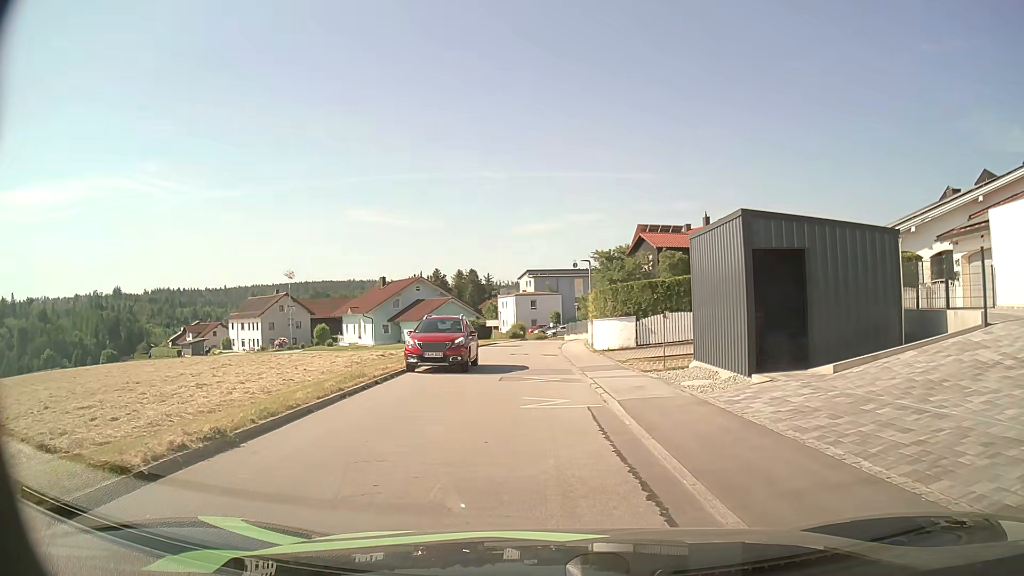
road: residential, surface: asphalt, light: Day
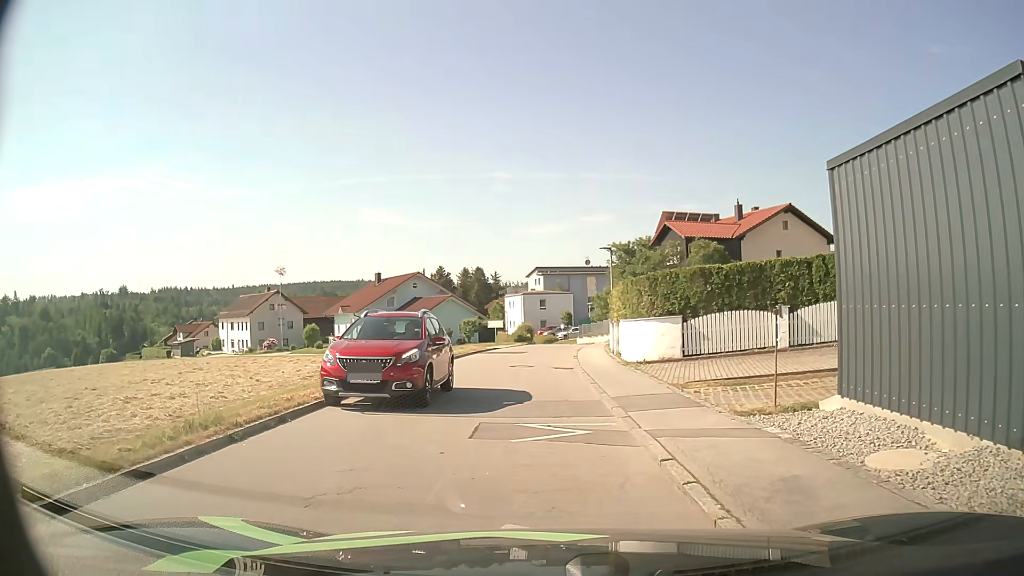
(-0.1, +7.5) m; -1°
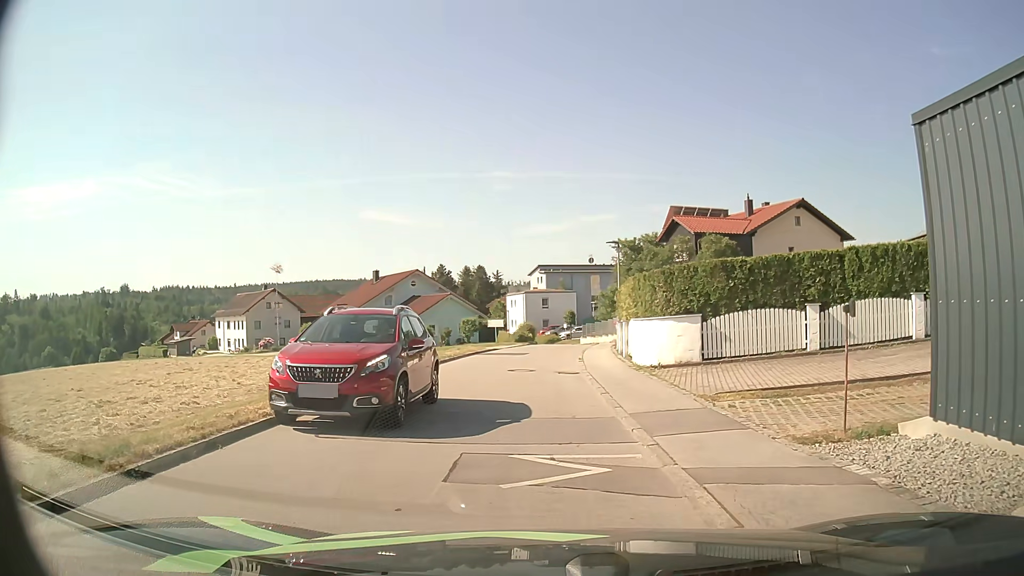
(0.0, +2.2) m; 0°
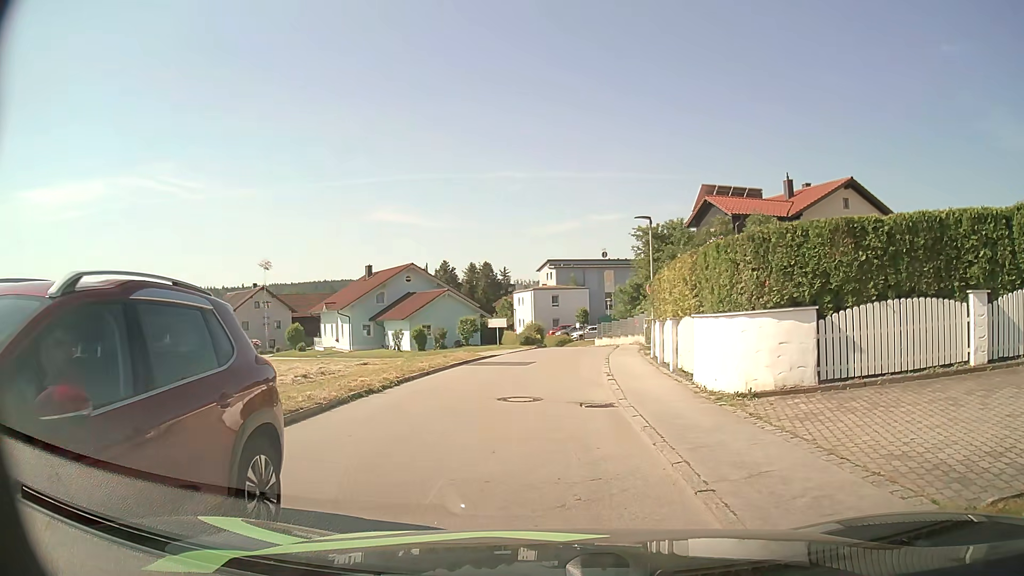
(-0.1, +7.2) m; -1°
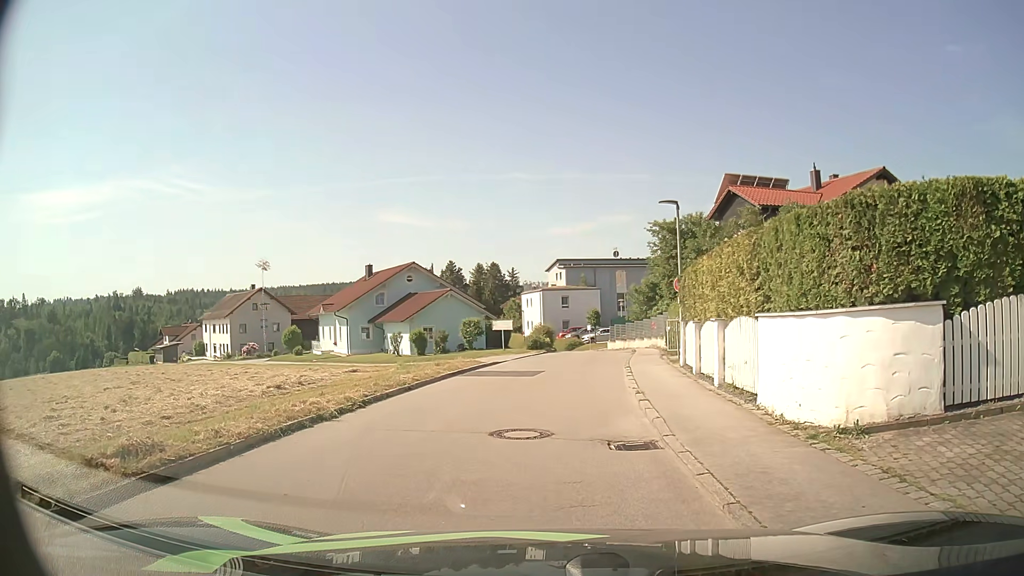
(0.0, +3.5) m; -1°
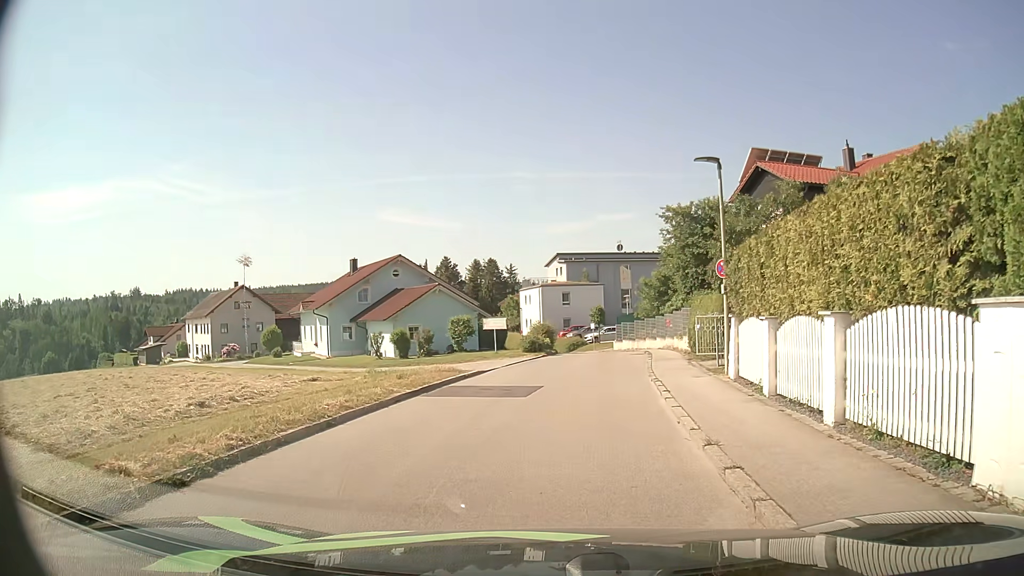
(0.0, +5.3) m; +1°
